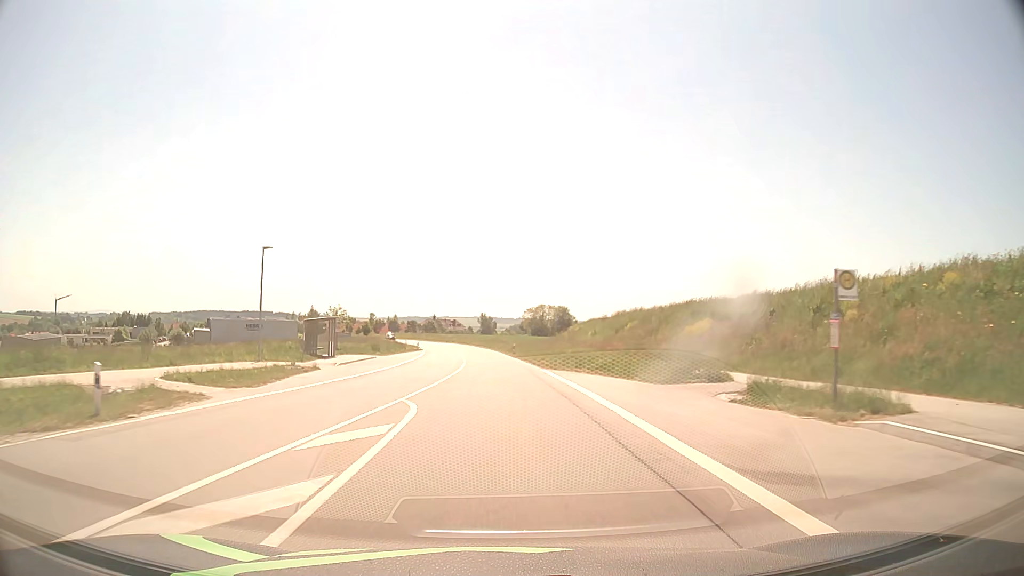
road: secondary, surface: asphalt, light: Day
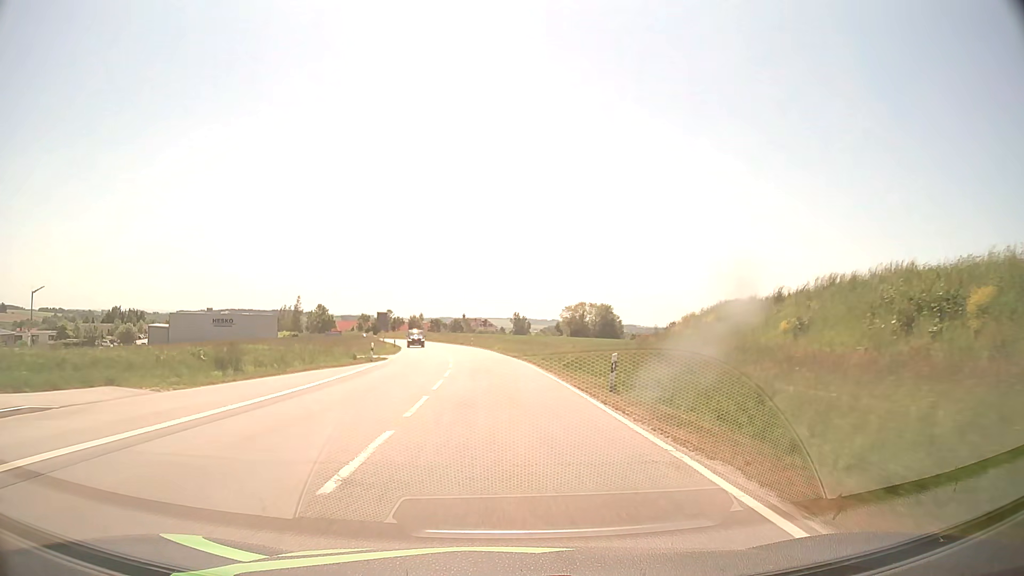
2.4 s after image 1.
(-1.1, +43.0) m; -3°
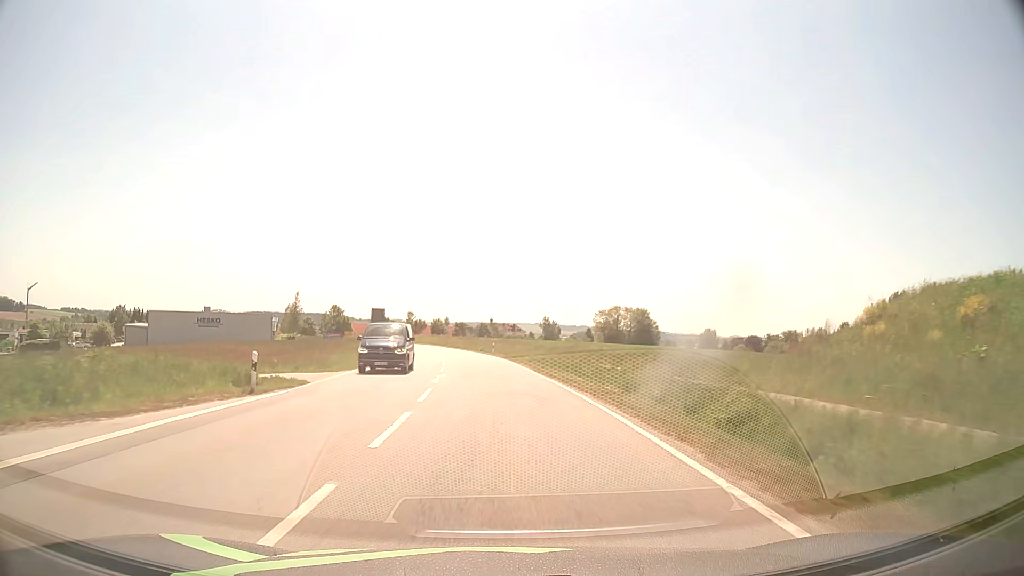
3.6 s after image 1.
(-0.5, +21.5) m; -3°
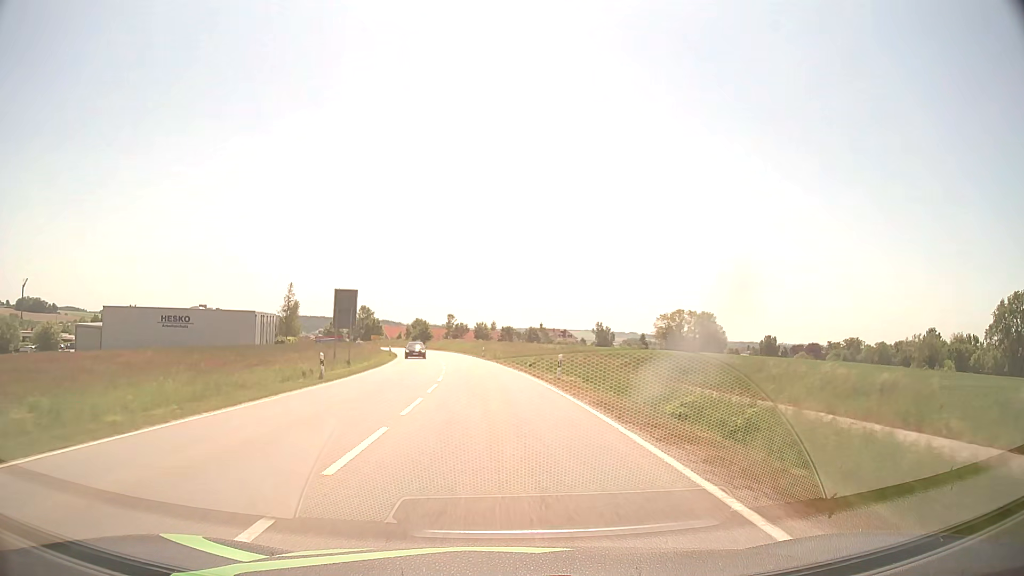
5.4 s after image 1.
(-1.1, +32.1) m; -4°
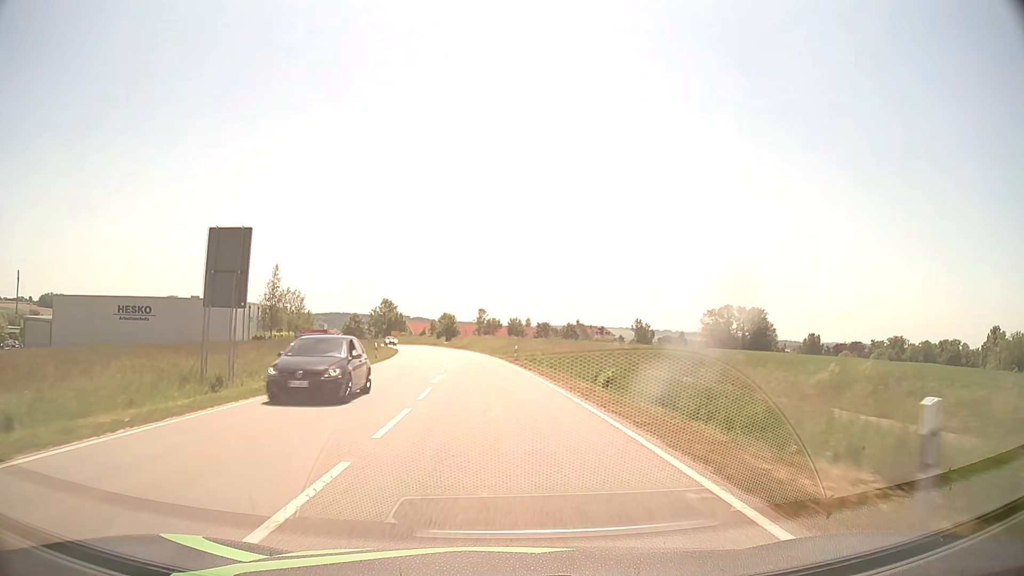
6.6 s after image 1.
(-0.5, +21.5) m; -3°
